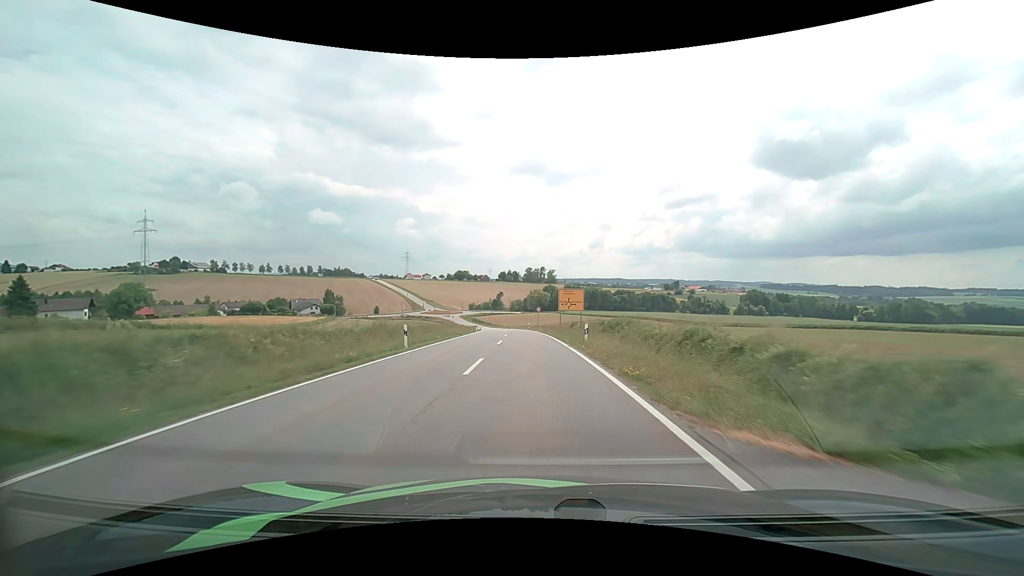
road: tertiary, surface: asphalt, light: Day
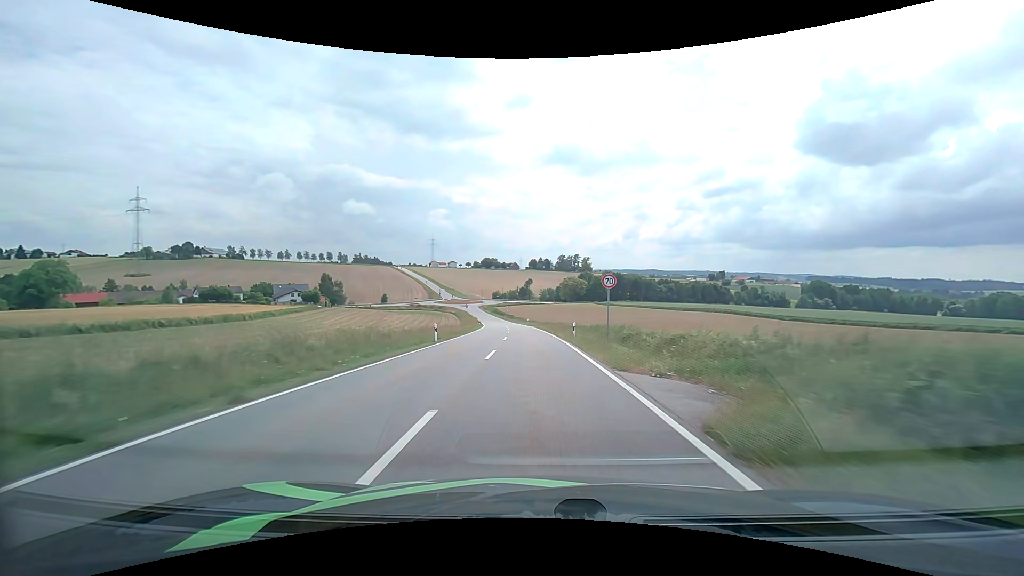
(-1.5, +45.2) m; -4°
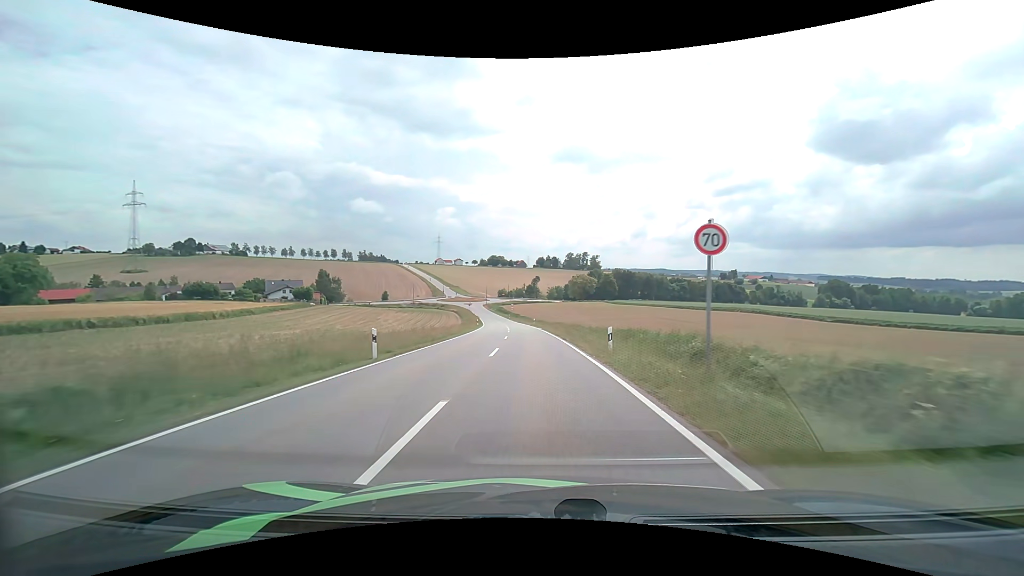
(-0.1, +11.5) m; -1°
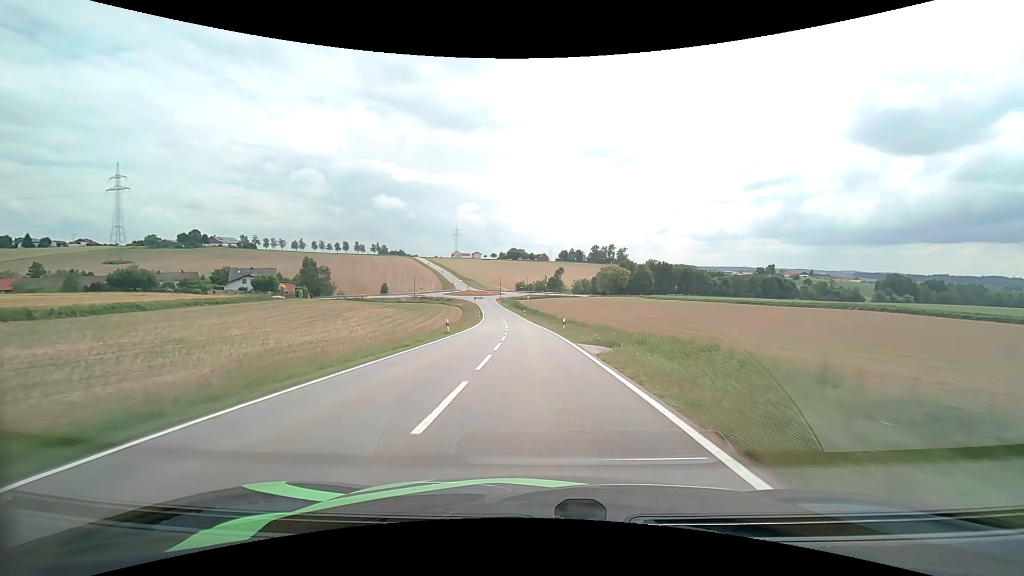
(-0.7, +35.2) m; -2°
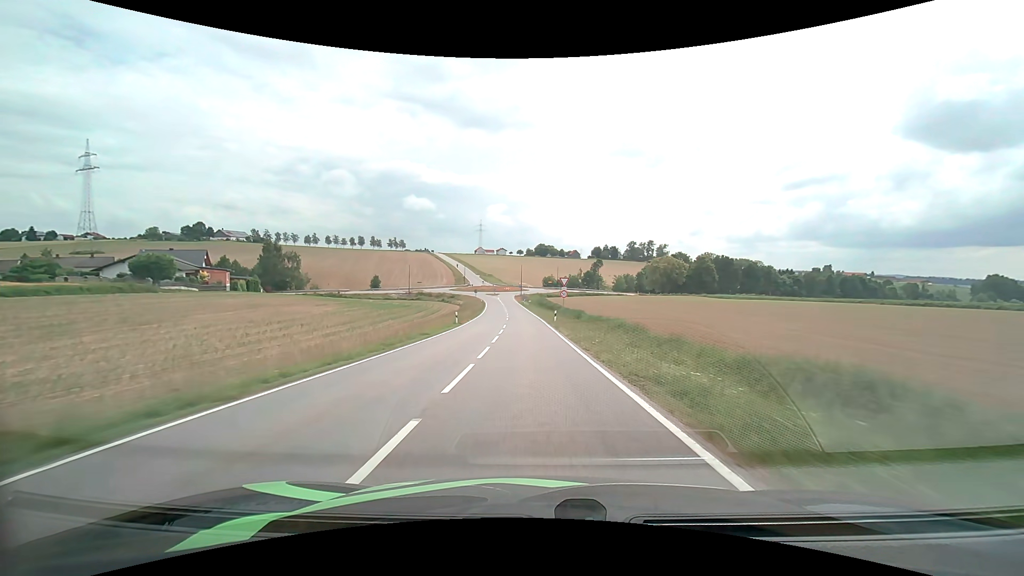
(-1.5, +46.6) m; -3°
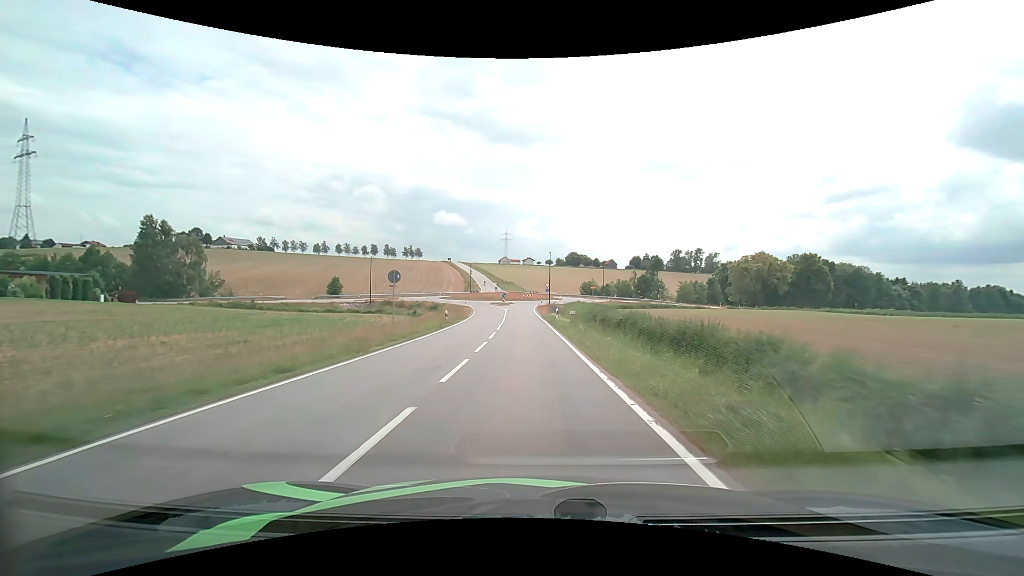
(-1.6, +54.6) m; -3°
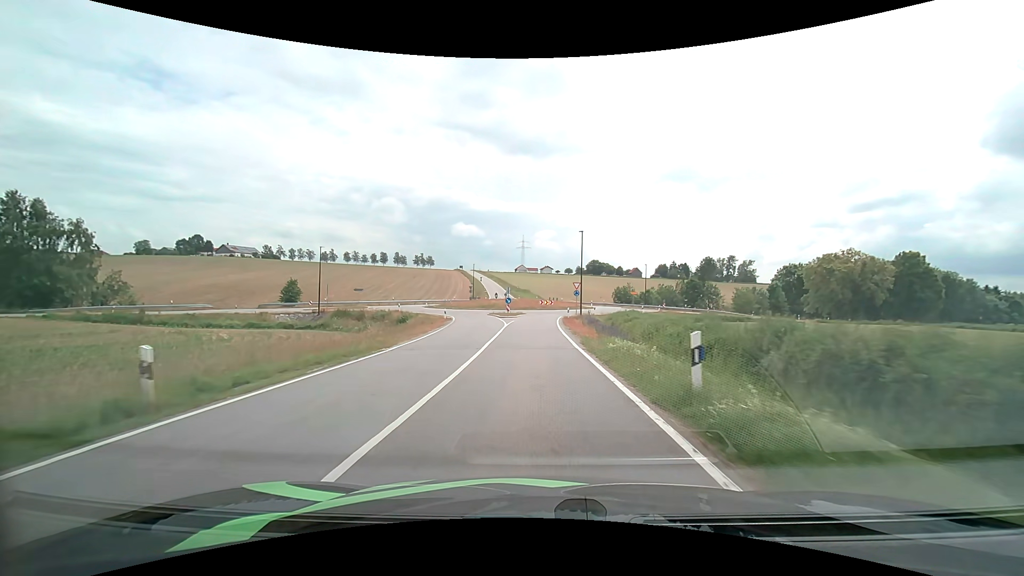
(-0.5, +28.0) m; -2°
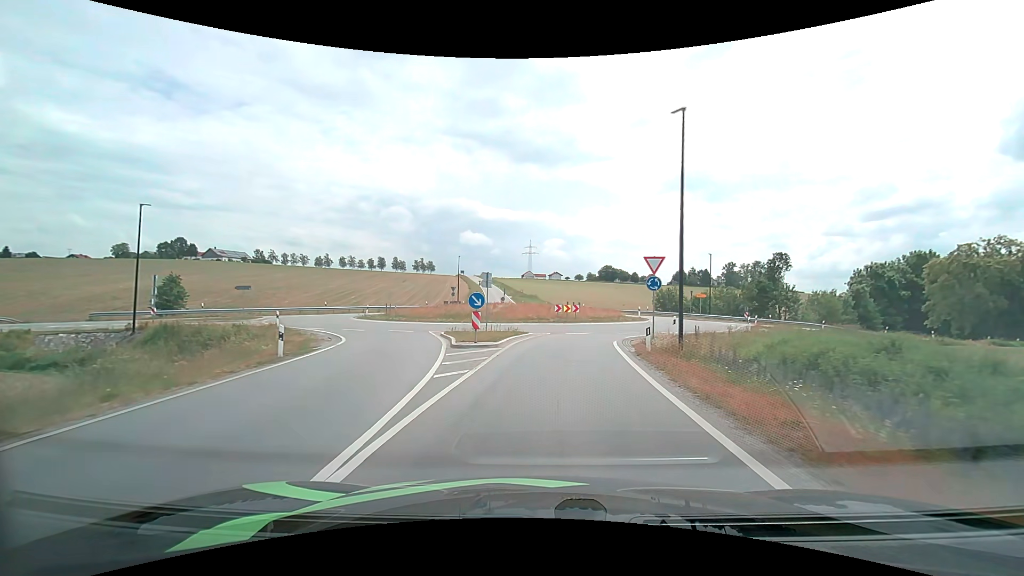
(-0.4, +29.7) m; -1°
(0, +10) (+1, +20) (+5, +29) (+10, +38) (+13, +47) (+10, +57) (+5, +65) (0, +74) (-3, +84) (-5, +94) m
